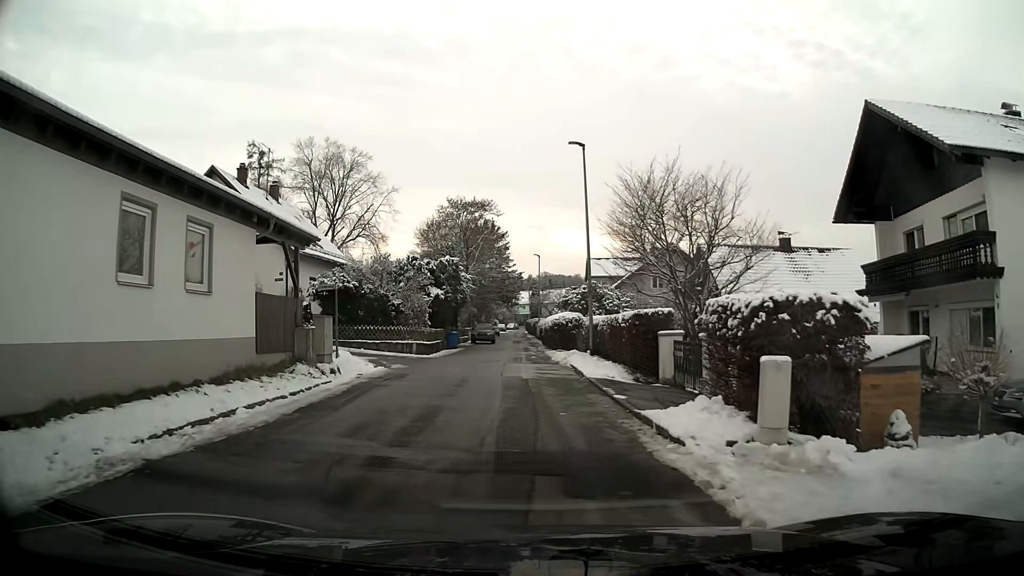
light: Day
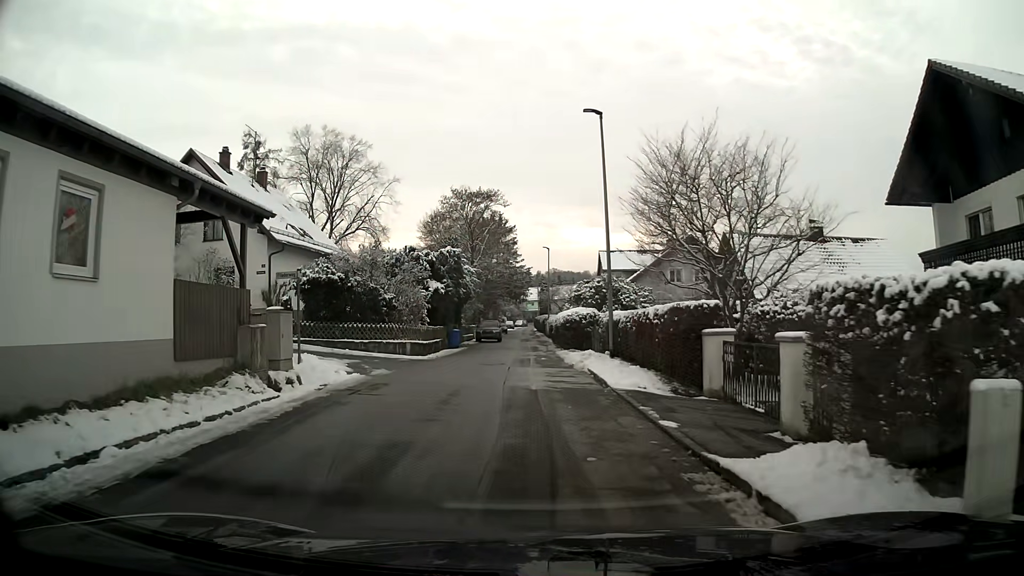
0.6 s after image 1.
(0.0, +3.7) m; -1°
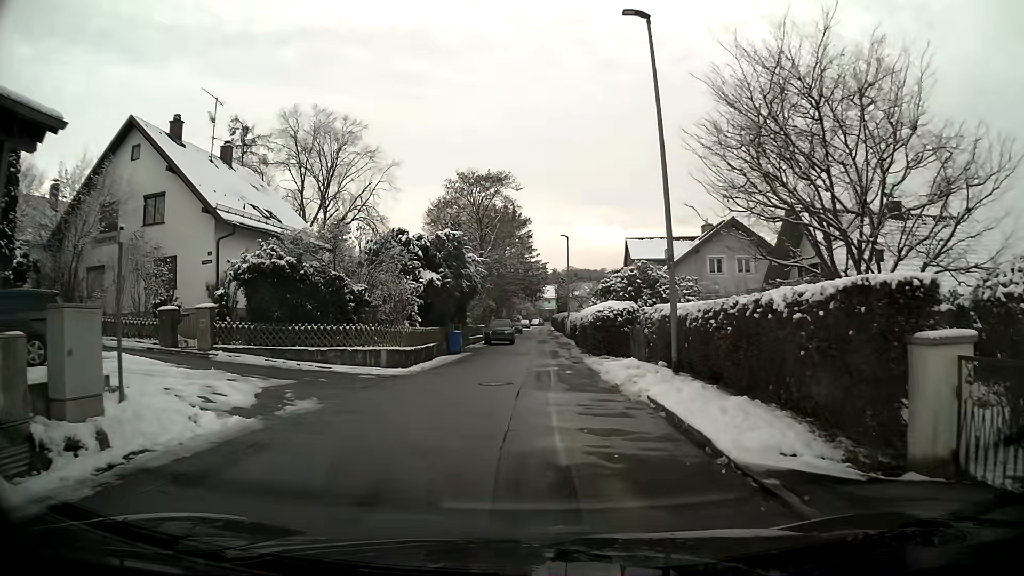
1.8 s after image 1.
(-0.1, +7.4) m; -1°
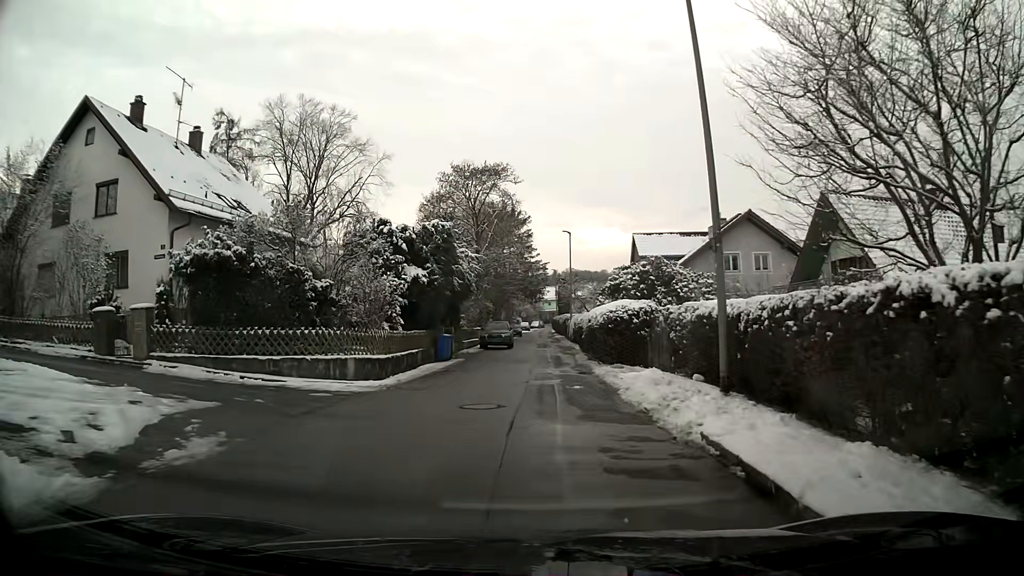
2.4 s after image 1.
(0.0, +3.7) m; 0°
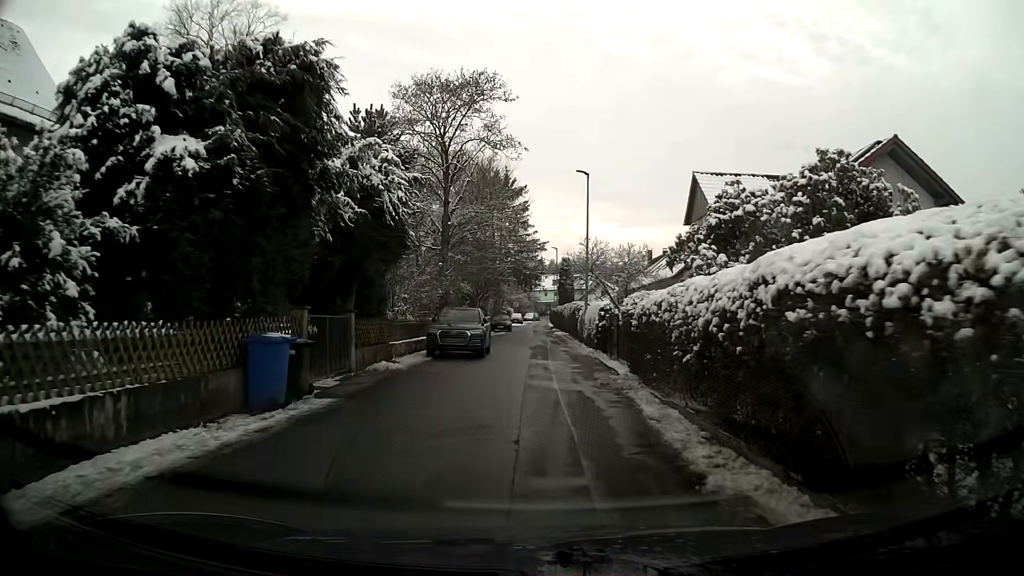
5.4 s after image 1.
(0.0, +18.1) m; 0°
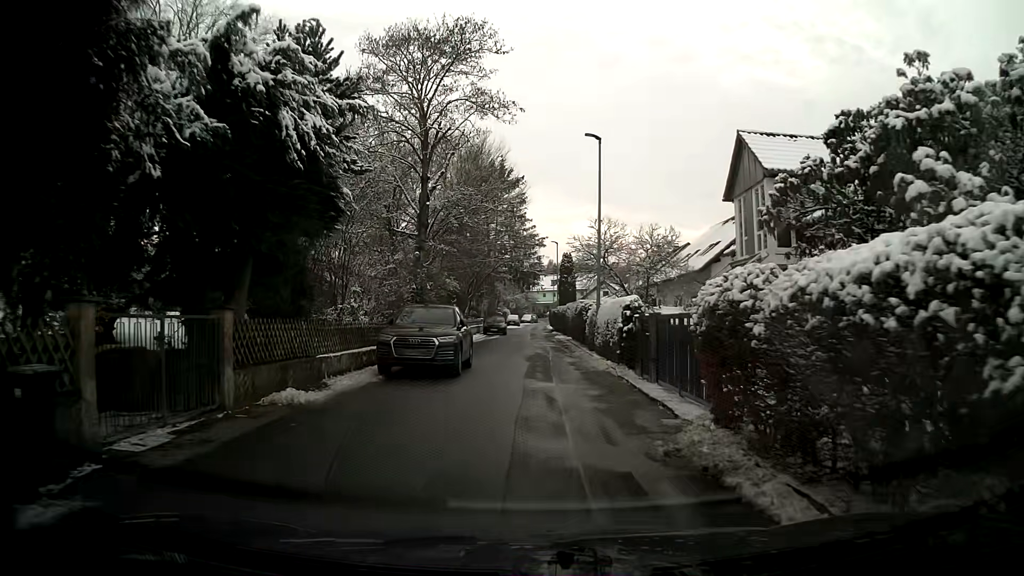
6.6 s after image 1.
(0.0, +6.6) m; +1°
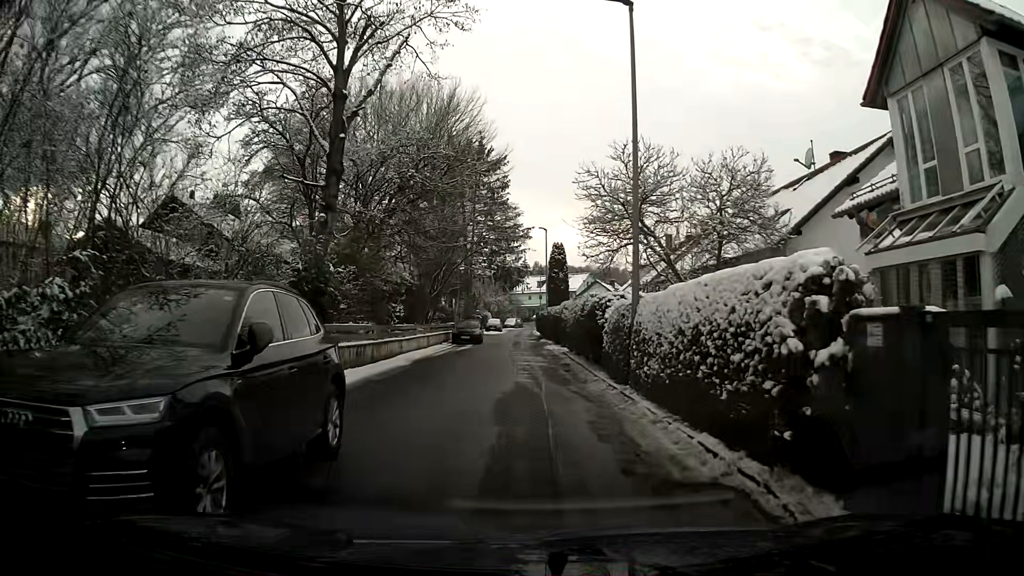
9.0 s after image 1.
(+0.1, +11.6) m; +1°
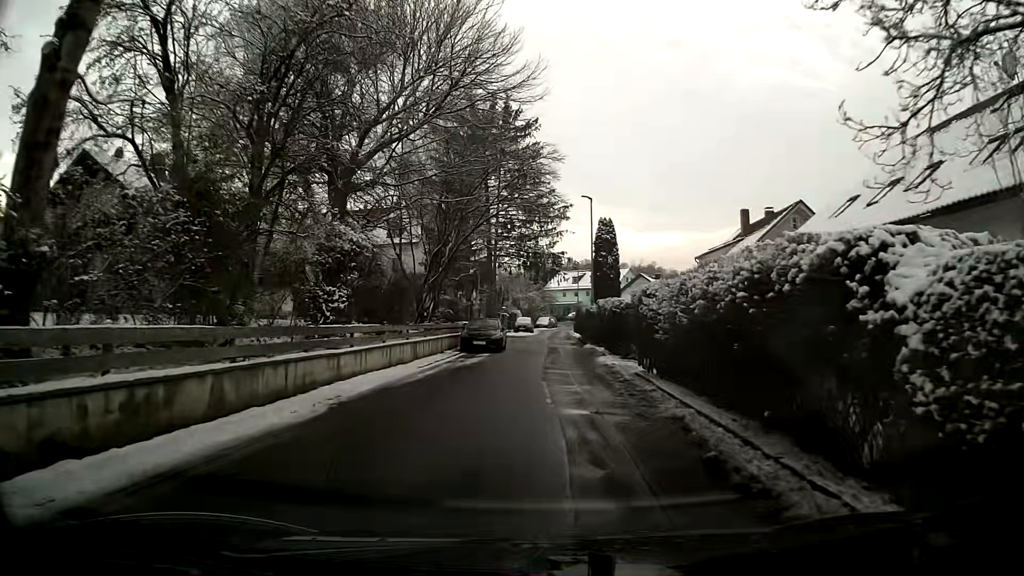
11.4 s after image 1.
(-0.3, +12.5) m; -3°
(0, +10) (0, +20) (+1, +30) (+1, +40) (+1, +50) (+2, +60) (+2, +70) (+3, +80) (+4, +90) (+6, +100) m
